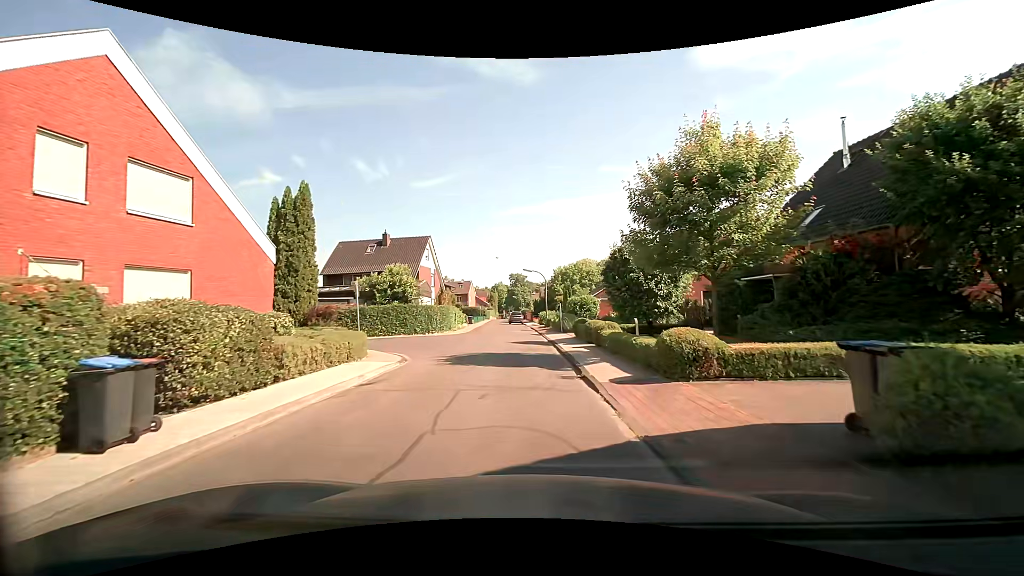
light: Day
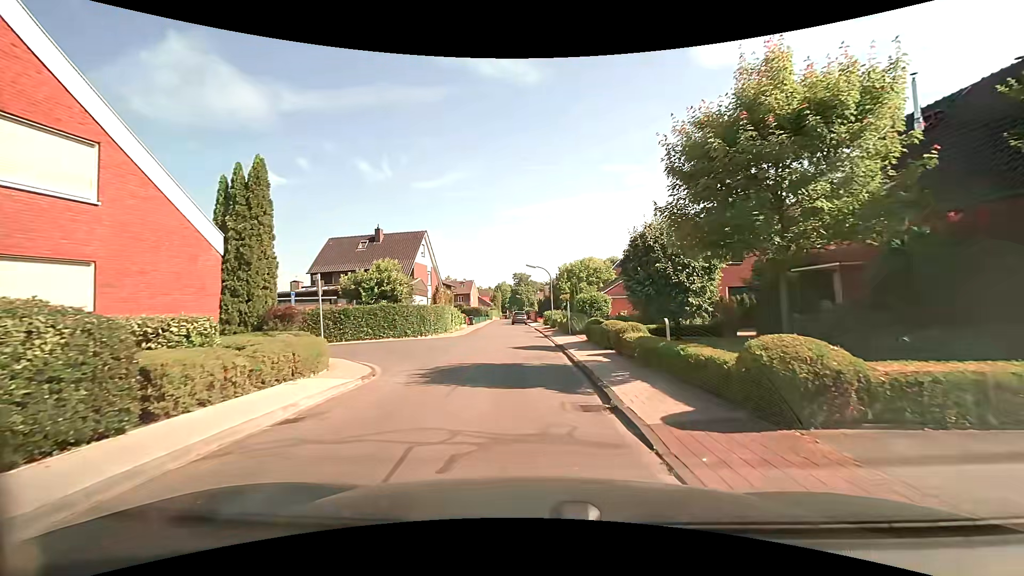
(0.0, +3.7) m; 0°
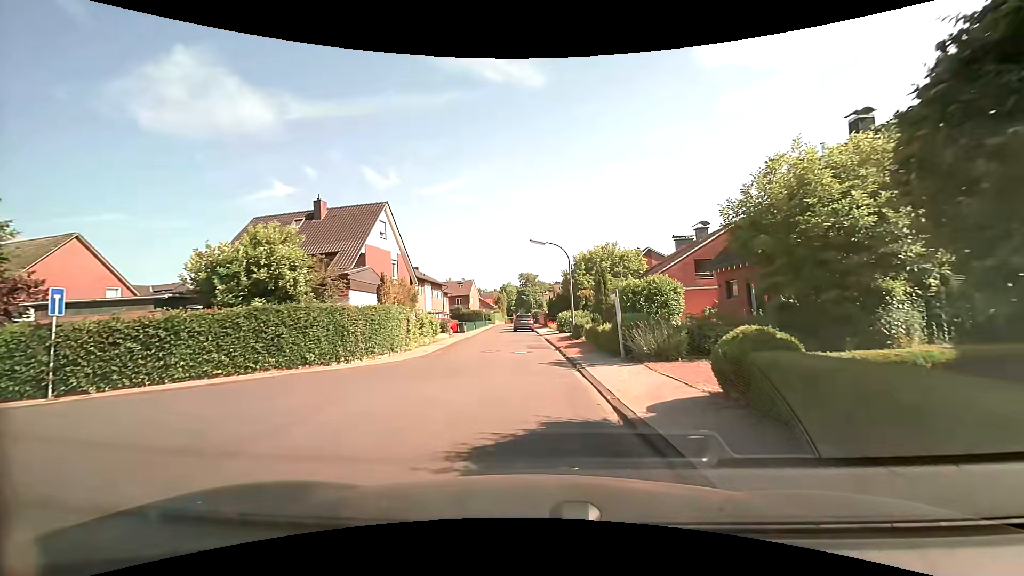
(-0.1, +14.7) m; -1°
(0, +10) (0, +20) (-2, +30) (-3, +40) (-4, +50) (-5, +60) (-5, +70) (-5, +80) (-5, +90) (-10, +97) m
